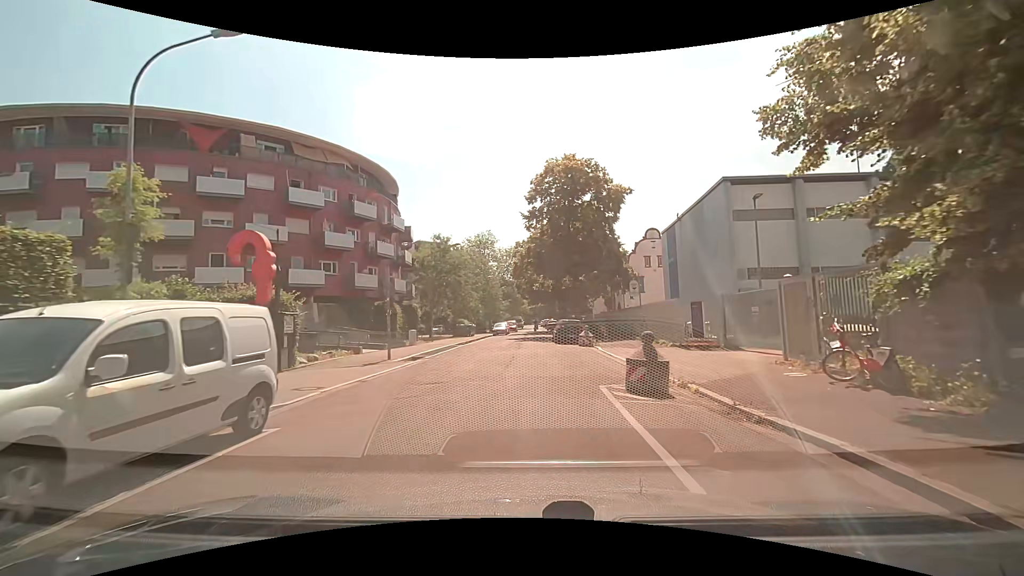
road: residential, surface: asphalt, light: Day
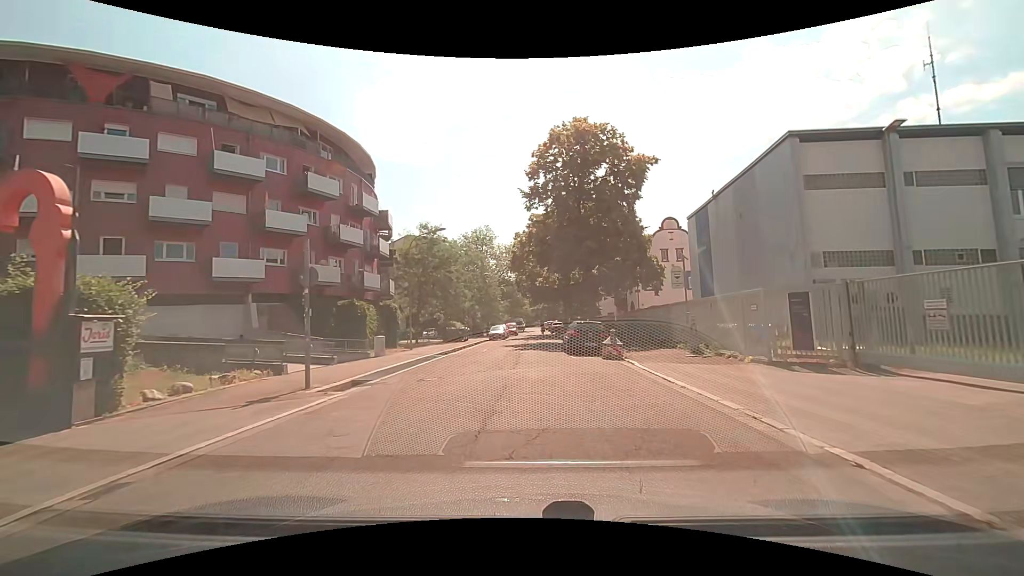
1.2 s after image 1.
(+0.1, +8.2) m; +1°
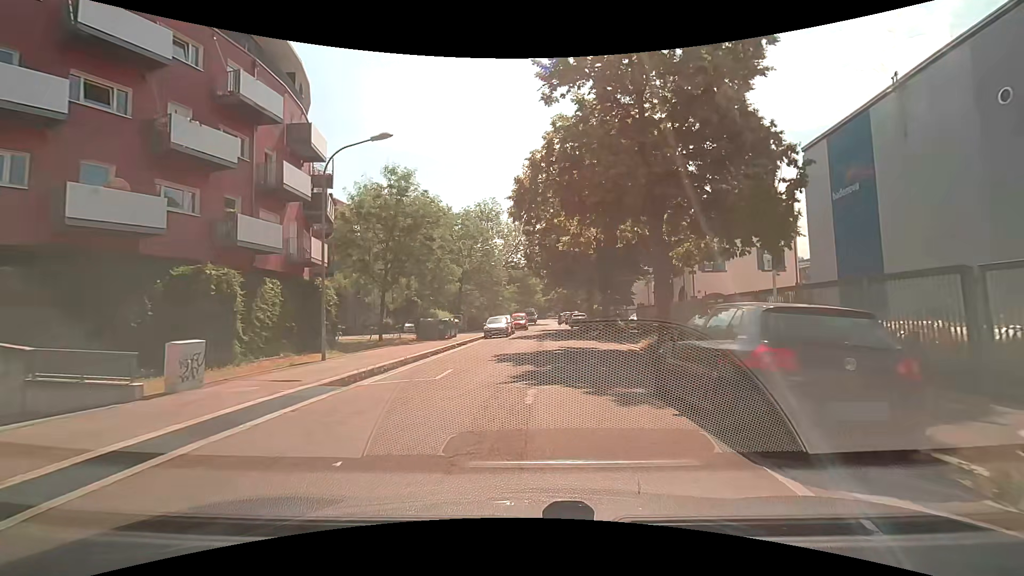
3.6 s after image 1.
(-0.2, +16.3) m; -2°
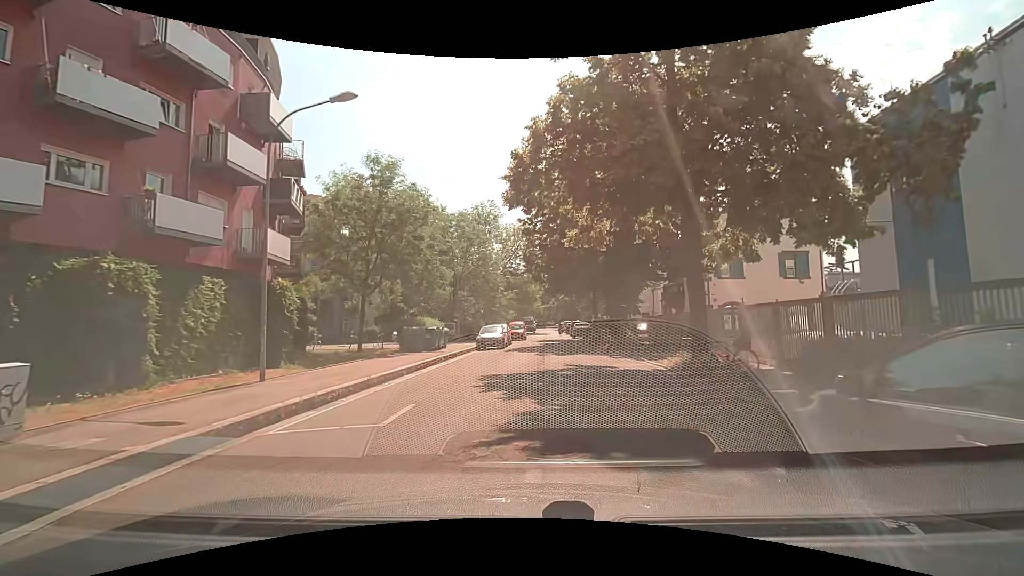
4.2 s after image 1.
(0.0, +4.1) m; 0°
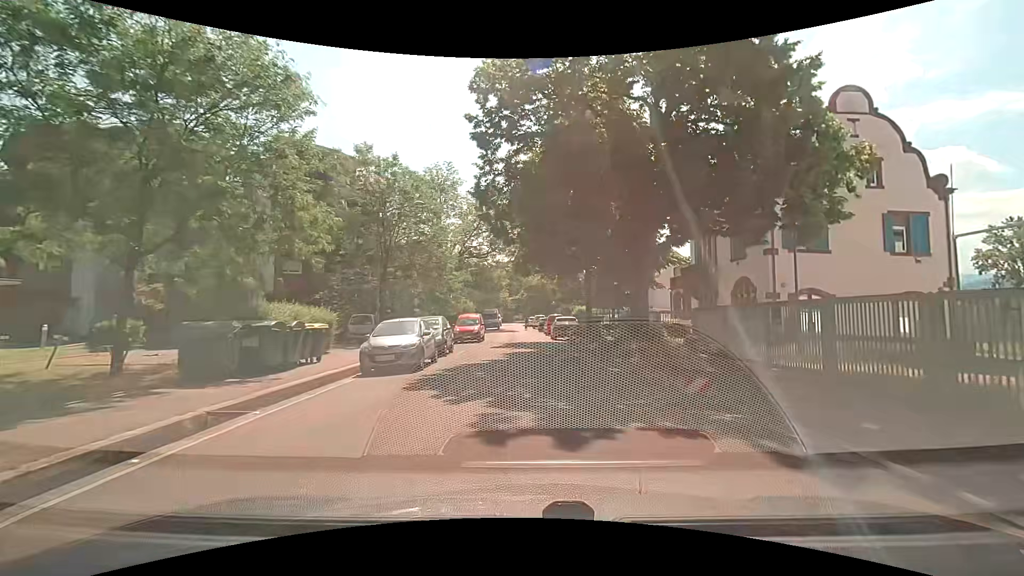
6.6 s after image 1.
(+0.5, +16.2) m; +3°
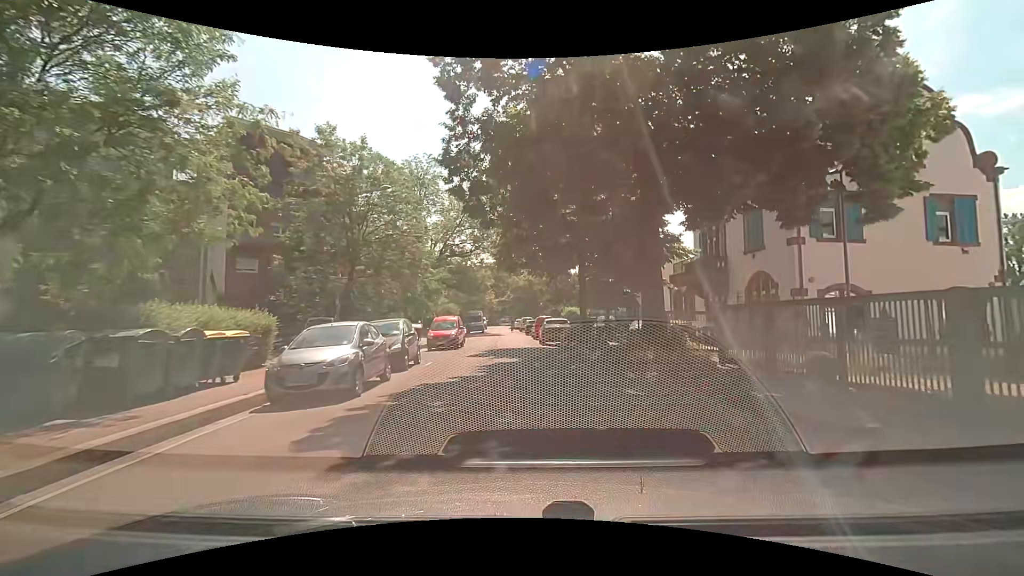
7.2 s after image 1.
(+0.1, +4.1) m; +2°
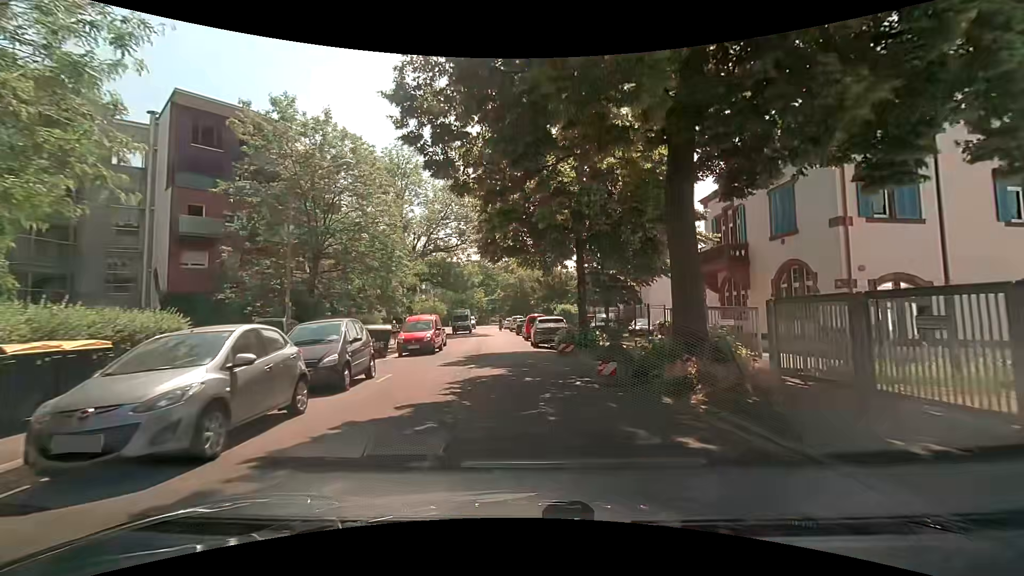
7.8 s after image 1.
(0.0, +4.1) m; +2°
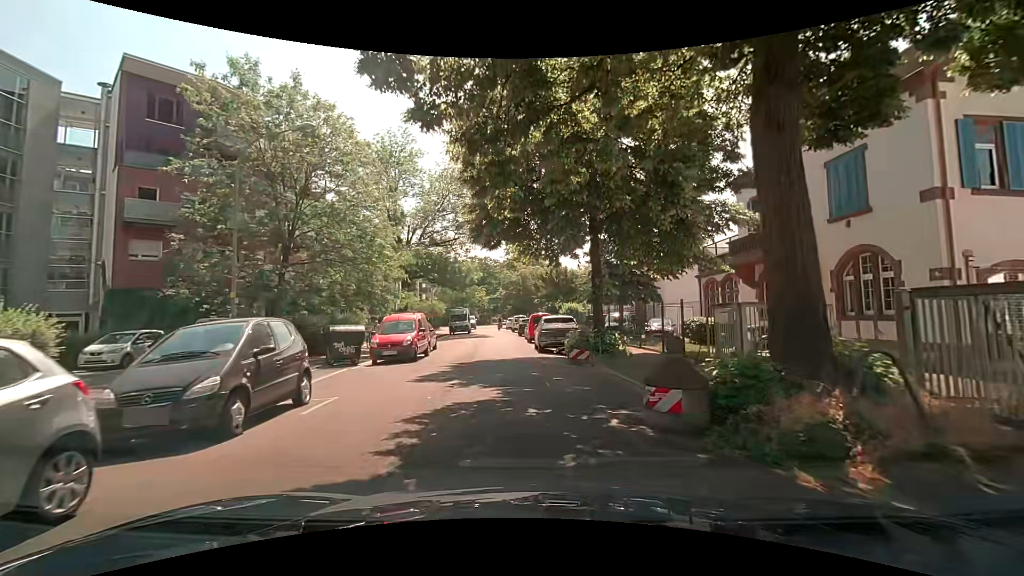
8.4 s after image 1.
(-0.1, +4.1) m; -1°
